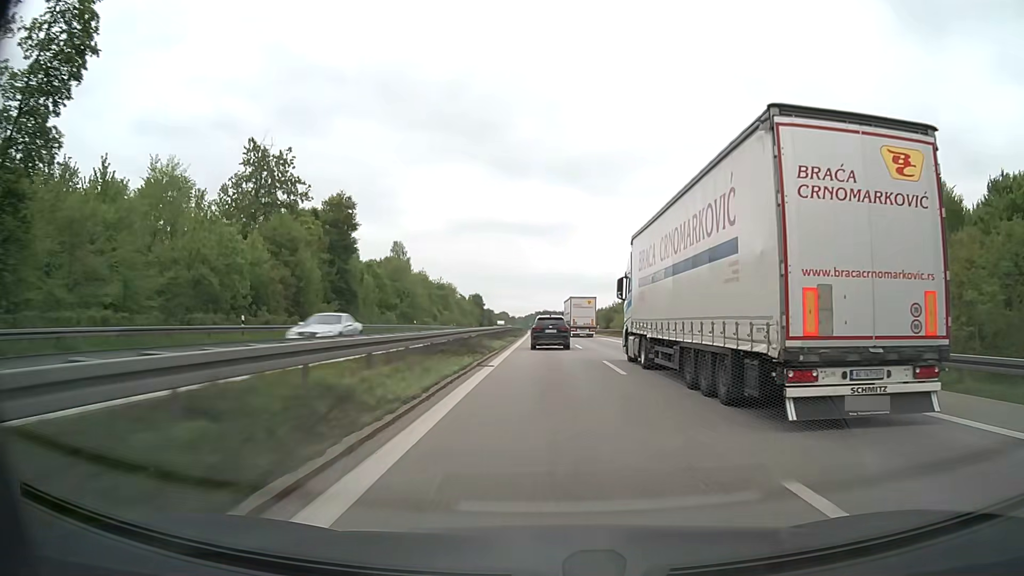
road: motorway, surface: asphalt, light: Day
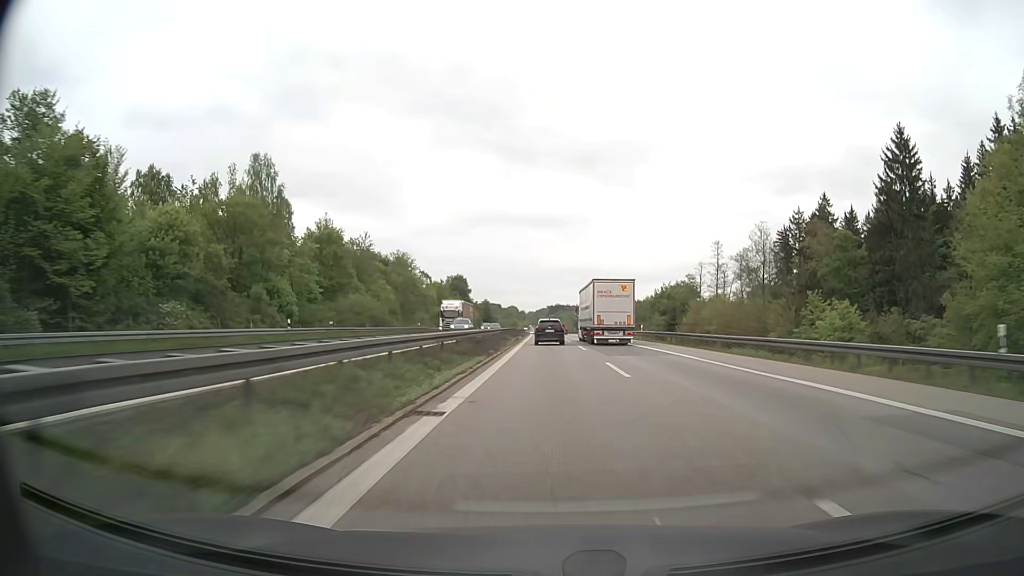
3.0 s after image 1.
(-0.8, +90.8) m; -1°
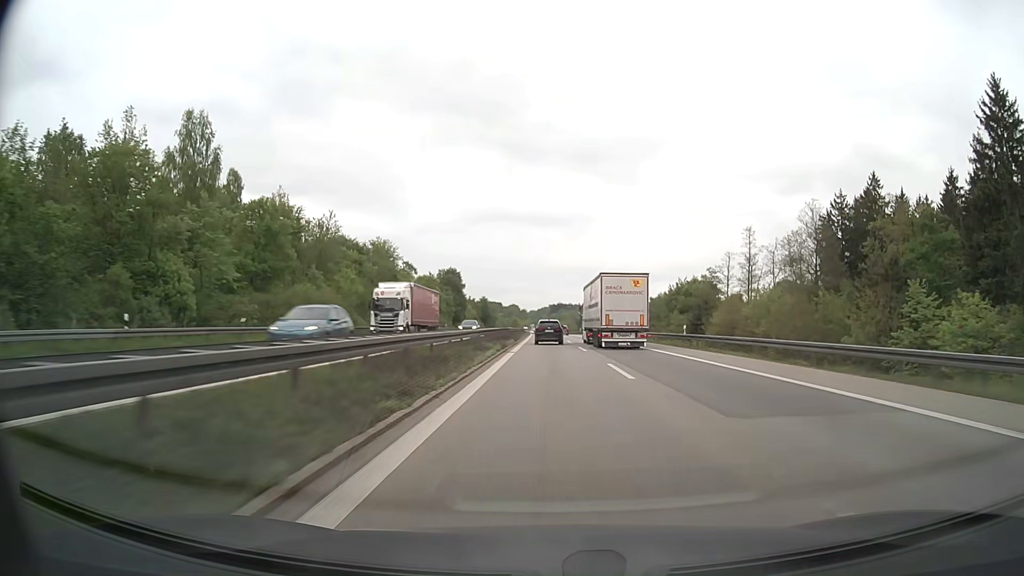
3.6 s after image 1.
(-0.2, +18.6) m; -1°
(0, +10) (0, +20) (0, +30) (0, +40) (0, +50) (0, +60) (0, +70) (0, +80) (0, +90) (0, +100) m
